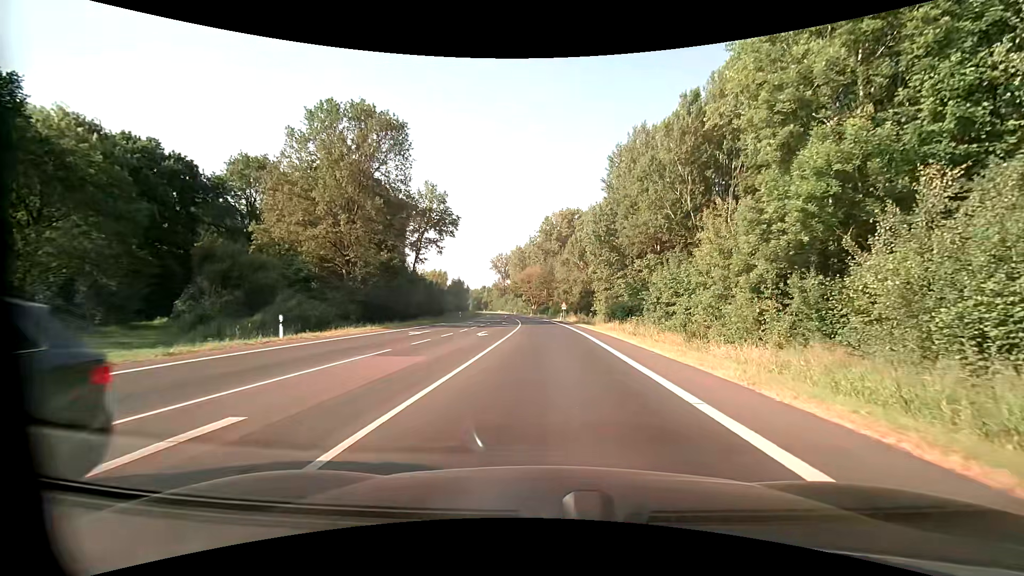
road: primary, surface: asphalt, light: Day
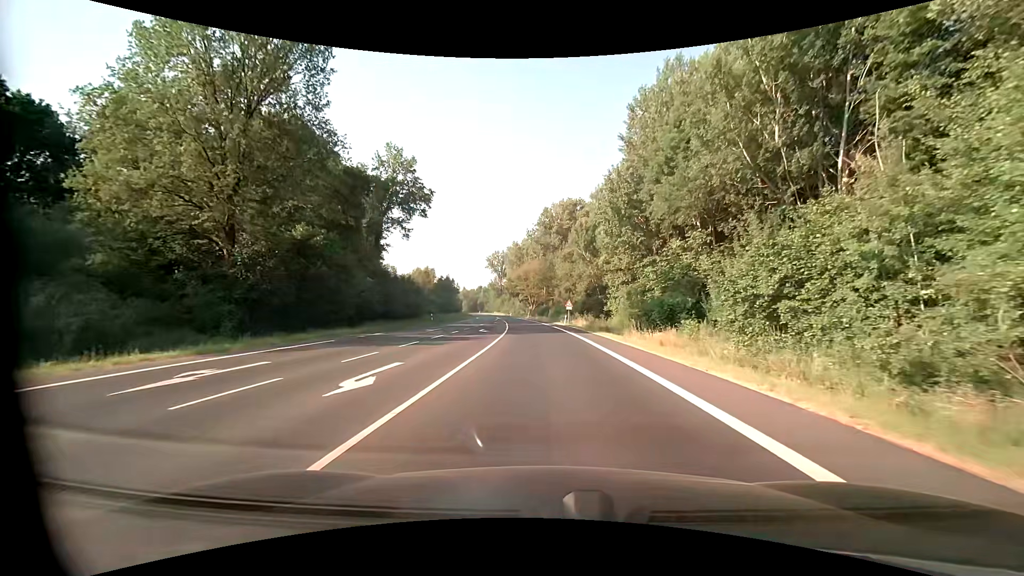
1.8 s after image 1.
(0.0, +18.8) m; 0°
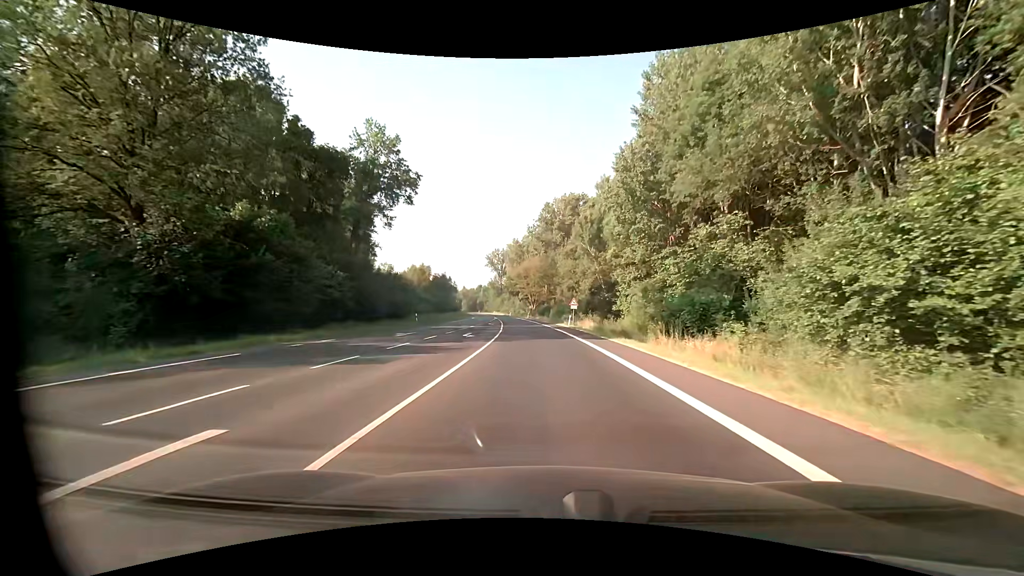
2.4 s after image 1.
(0.0, +7.4) m; 0°
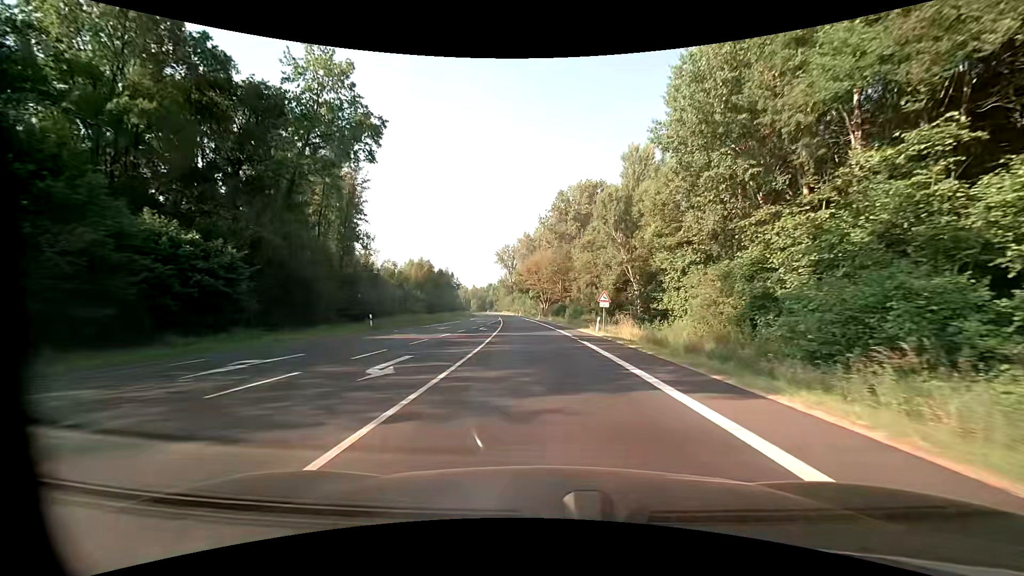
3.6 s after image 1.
(-0.1, +16.5) m; -1°
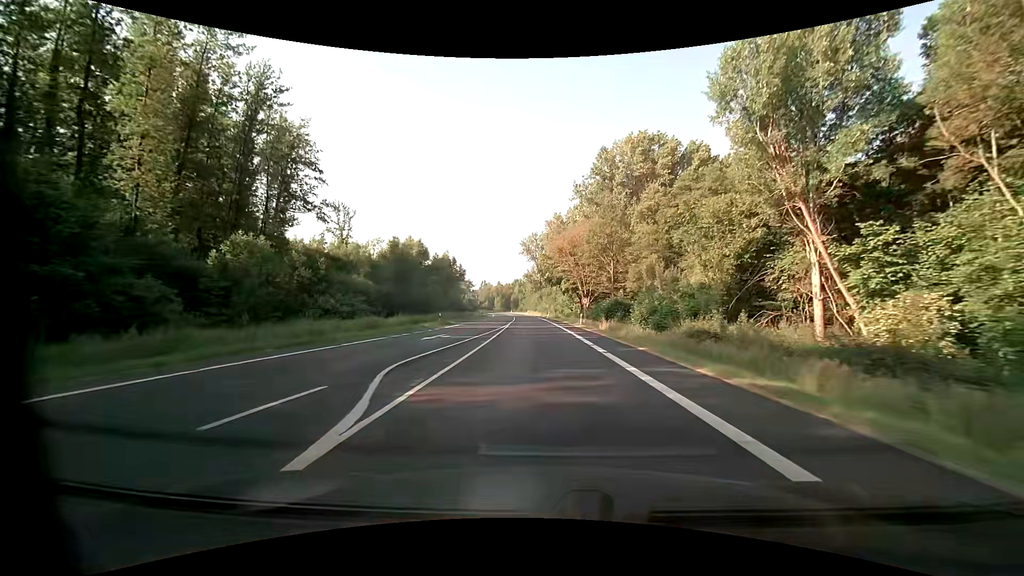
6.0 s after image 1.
(-1.2, +38.8) m; -3°
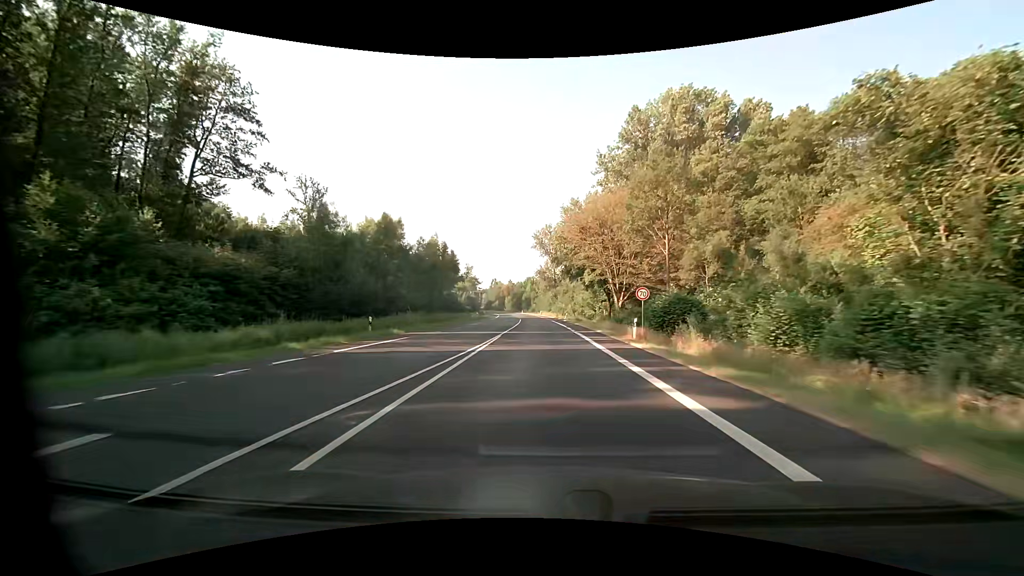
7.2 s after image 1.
(-0.3, +21.9) m; -2°
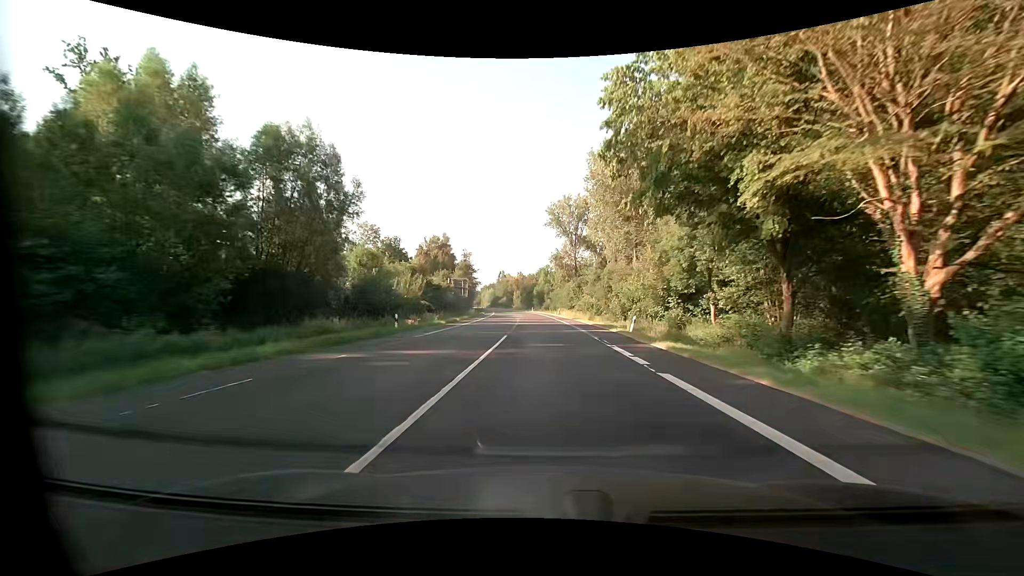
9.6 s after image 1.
(-0.8, +45.9) m; -2°
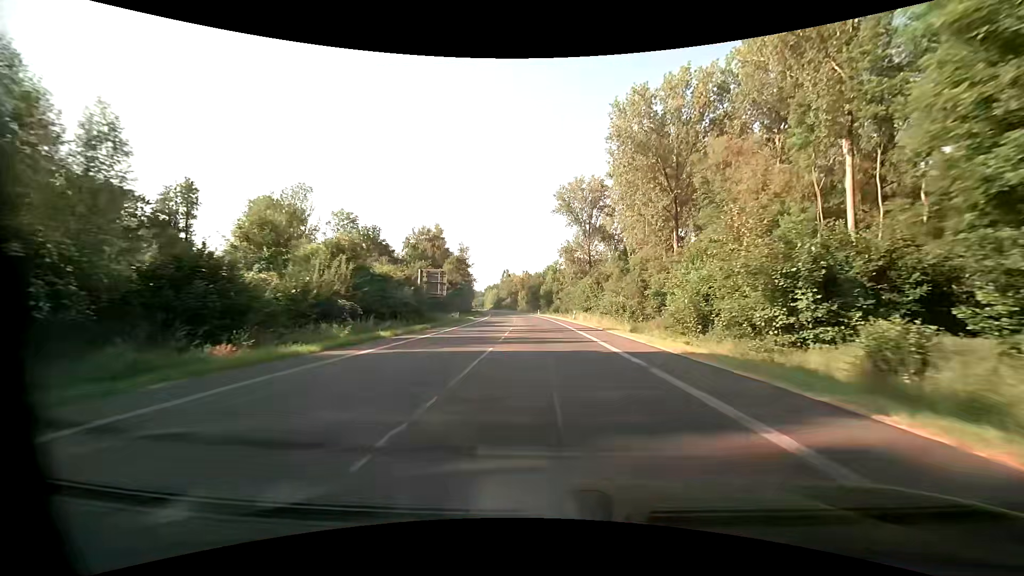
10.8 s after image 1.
(-0.2, +22.8) m; -1°
(0, +10) (0, +20) (0, +30) (-1, +40) (-1, +50) (-2, +60) (-2, +70) (-3, +80) (-4, +90) (-5, +100) m
